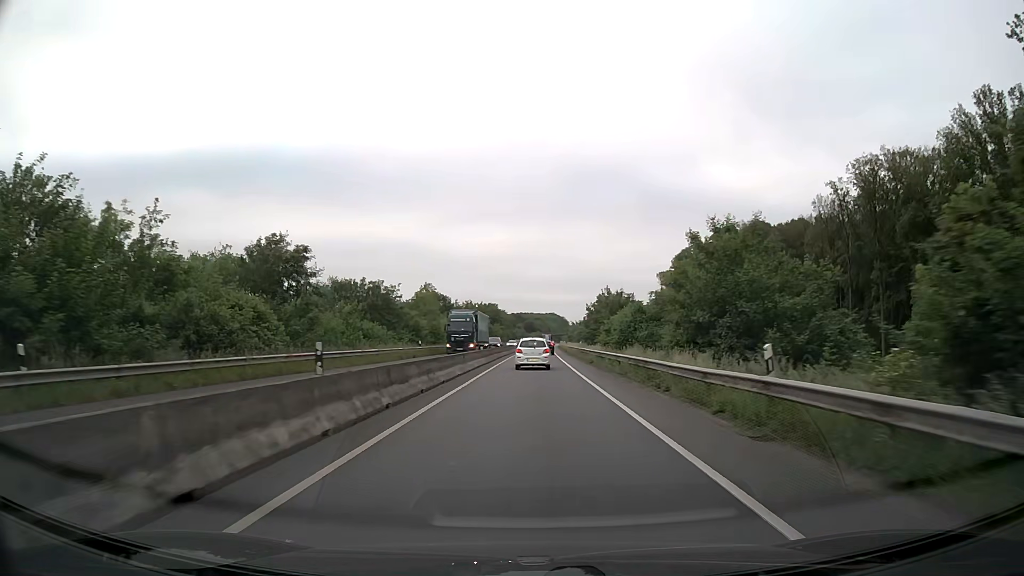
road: trunk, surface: asphalt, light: Day
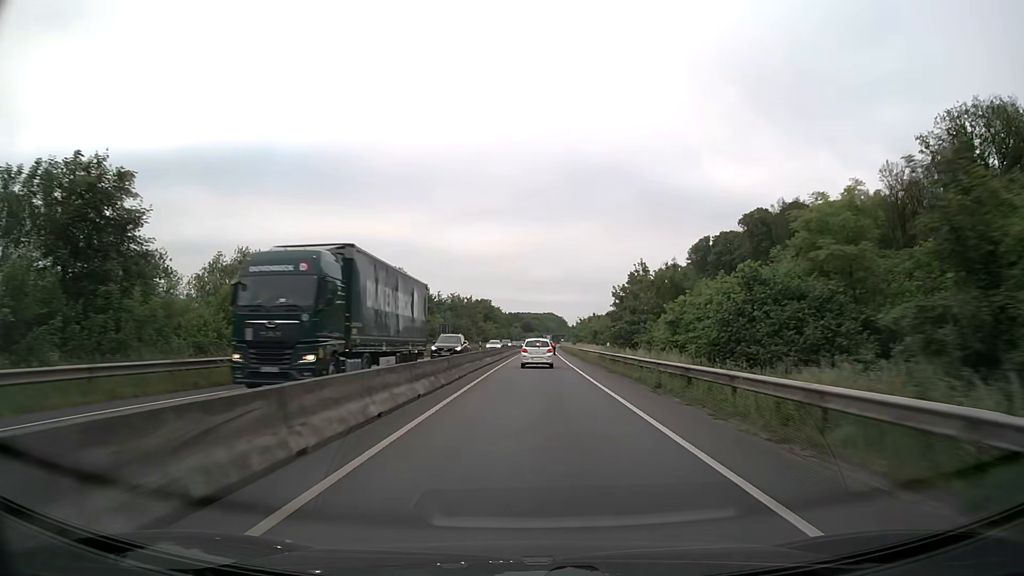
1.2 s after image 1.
(0.0, +21.7) m; 0°
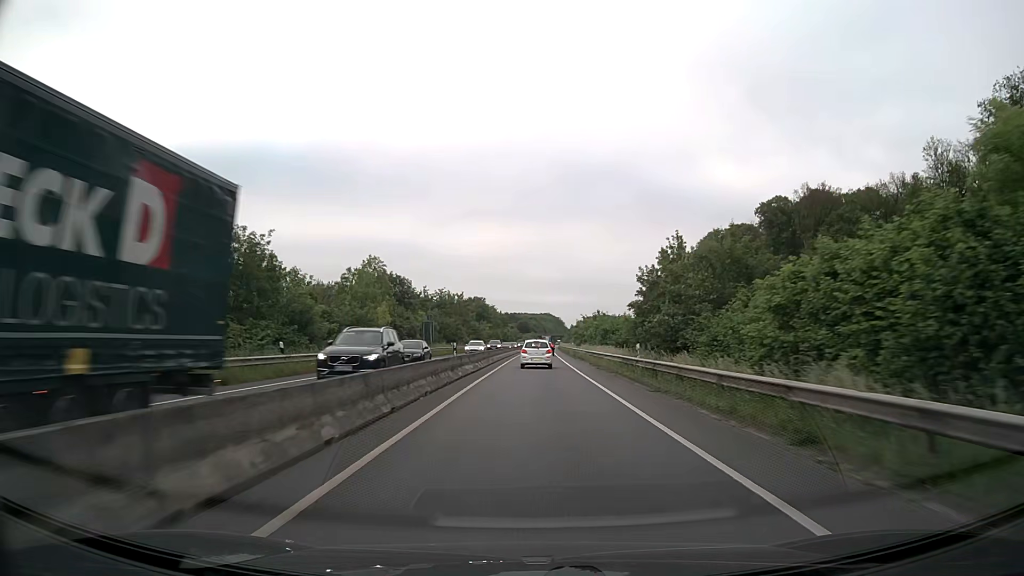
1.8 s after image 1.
(0.0, +11.2) m; 0°
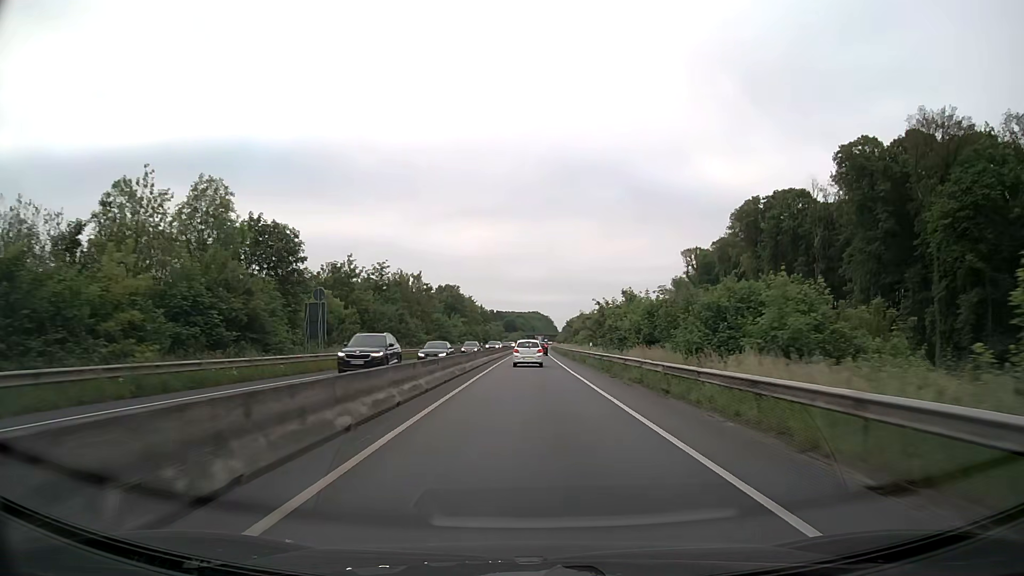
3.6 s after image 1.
(+0.3, +35.0) m; +1°
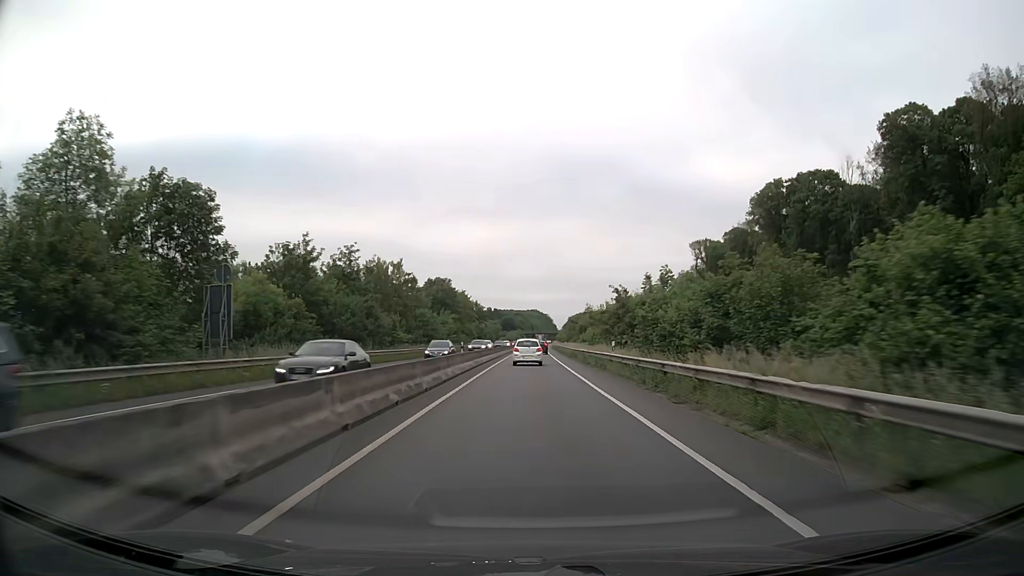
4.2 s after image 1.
(0.0, +12.1) m; 0°
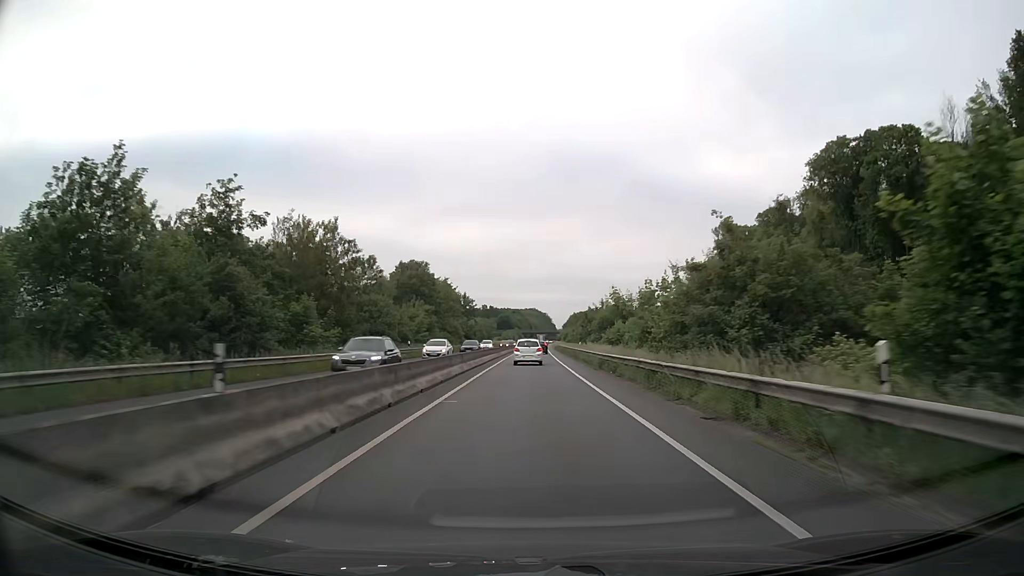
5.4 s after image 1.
(0.0, +24.6) m; 0°
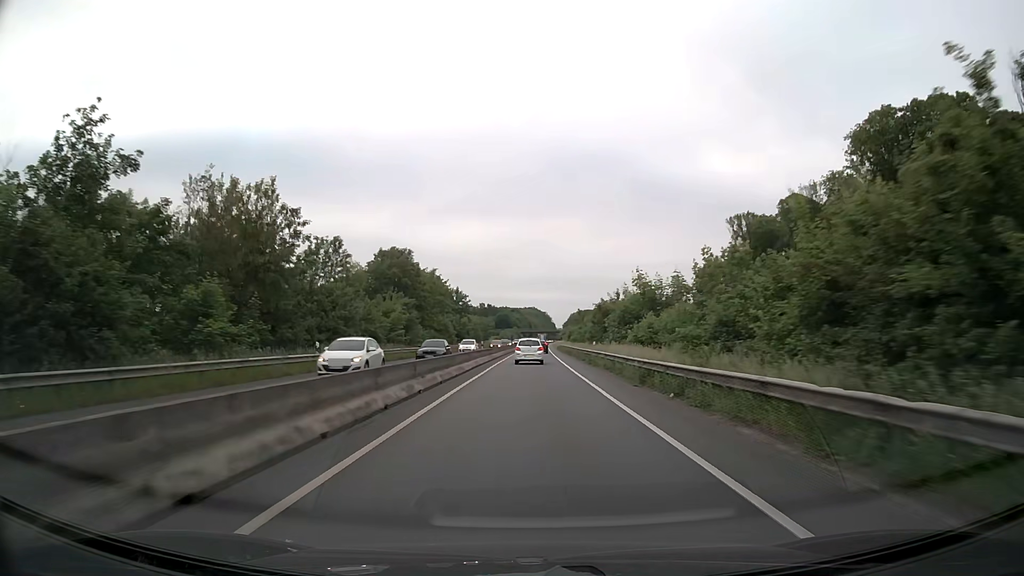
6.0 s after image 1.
(0.0, +12.6) m; 0°
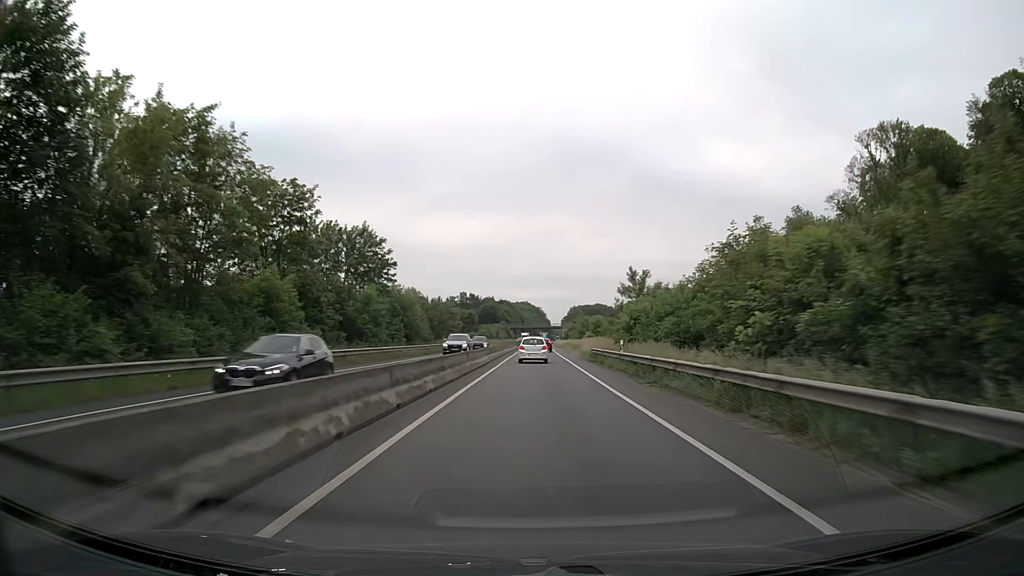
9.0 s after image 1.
(+0.4, +64.7) m; +1°
(0, +10) (0, +20) (0, +30) (0, +40) (+1, +50) (+1, +60) (+1, +70) (+2, +80) (+2, +90) (+2, +100) m
